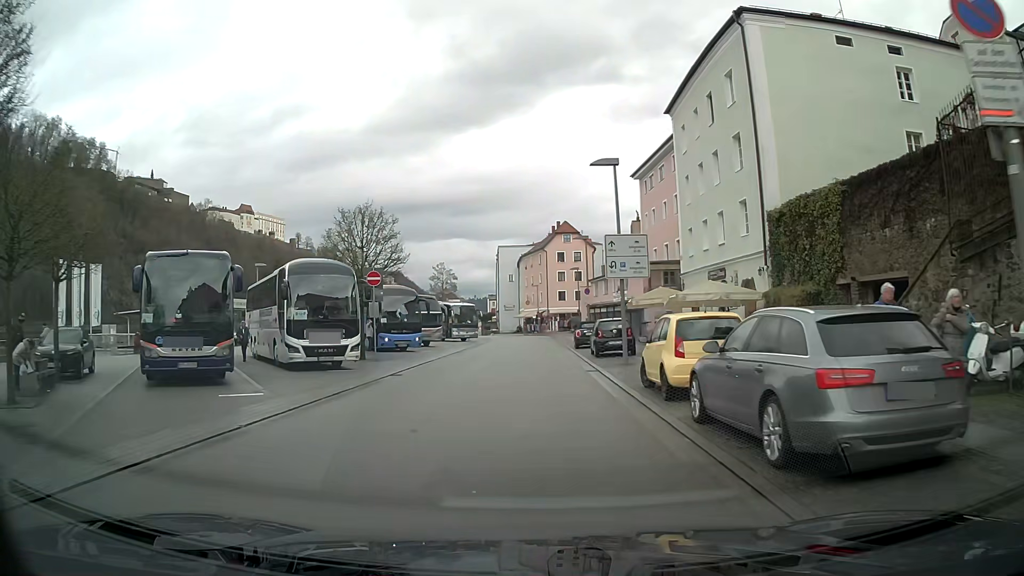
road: residential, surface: asphalt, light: Day
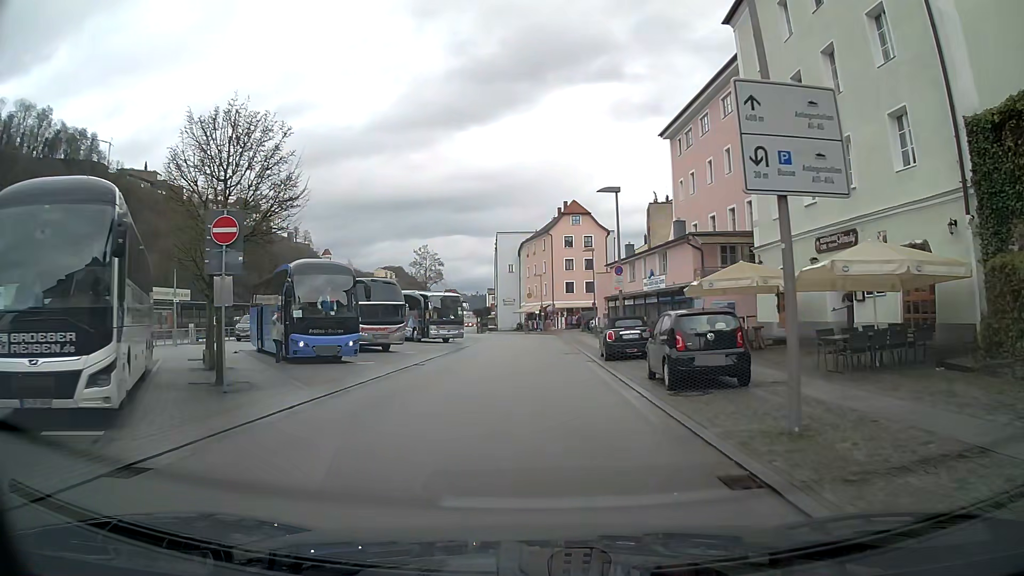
(-0.1, +14.0) m; 0°
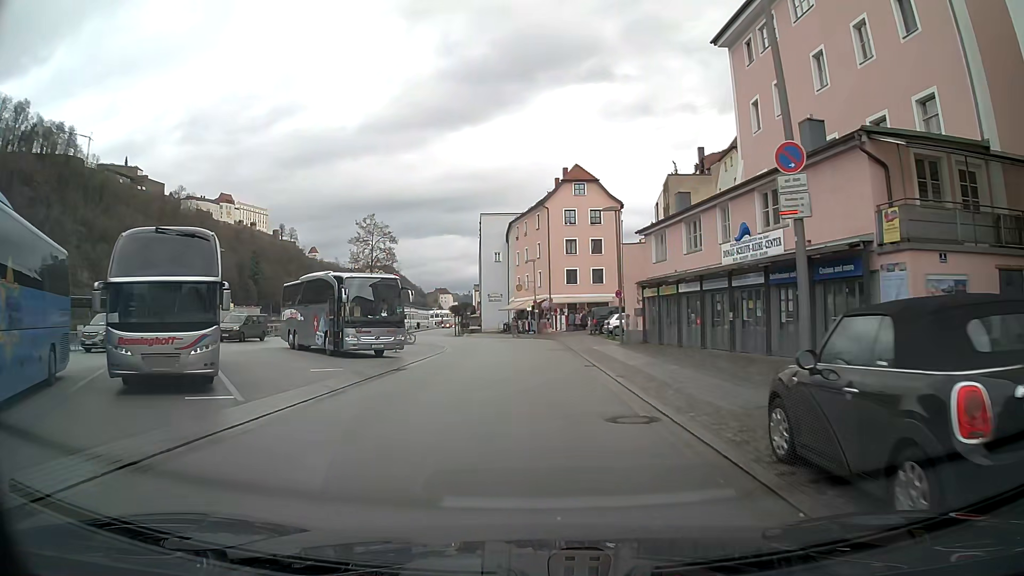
(0.0, +18.8) m; 0°
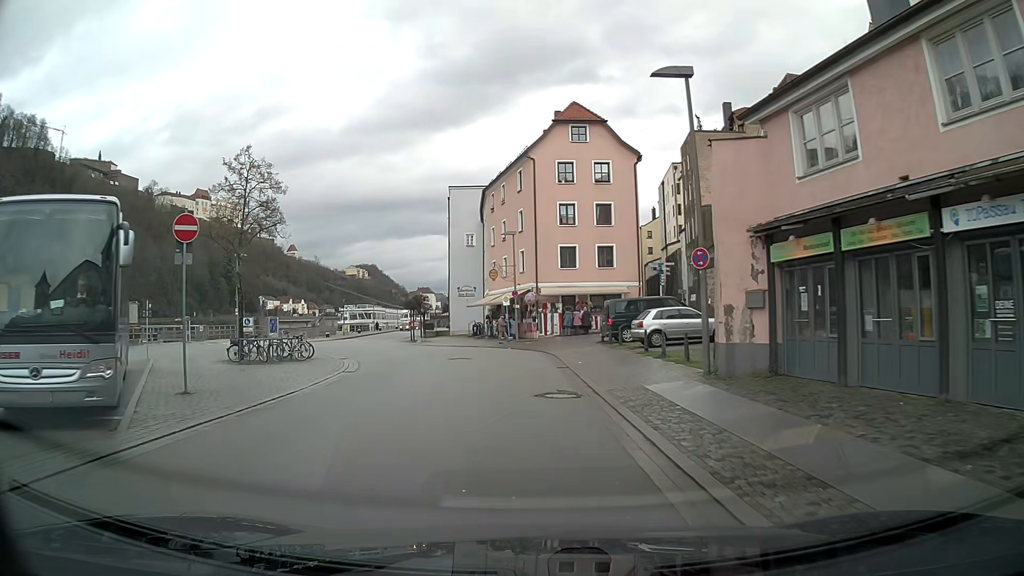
(+0.4, +18.7) m; +1°
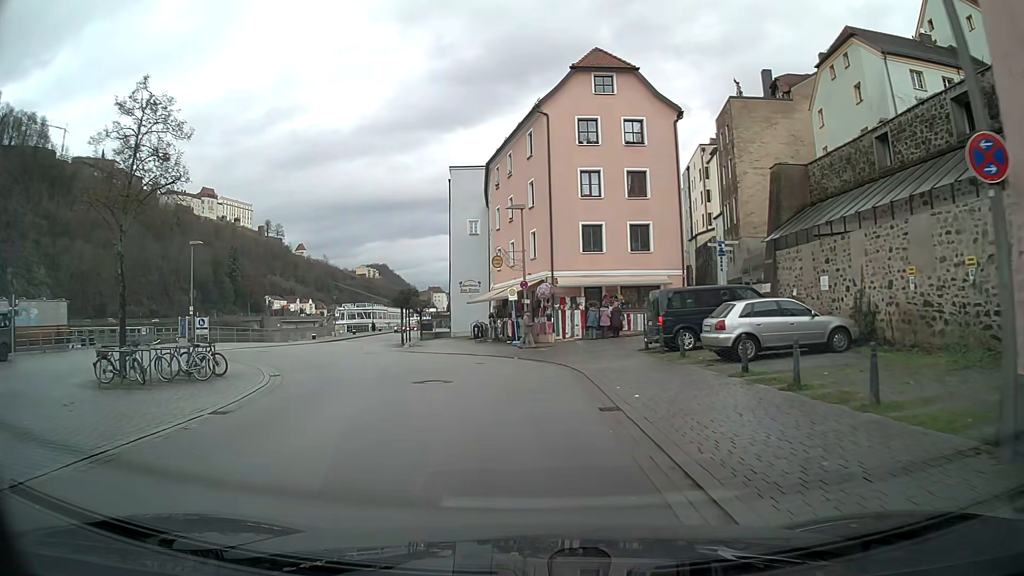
(-0.1, +9.3) m; -1°
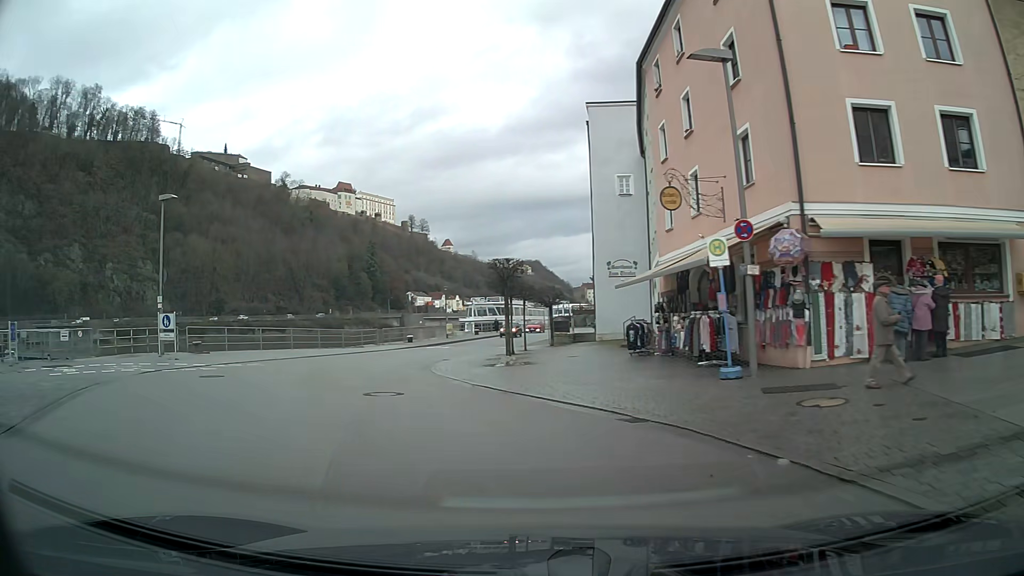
(-1.7, +18.4) m; -16°
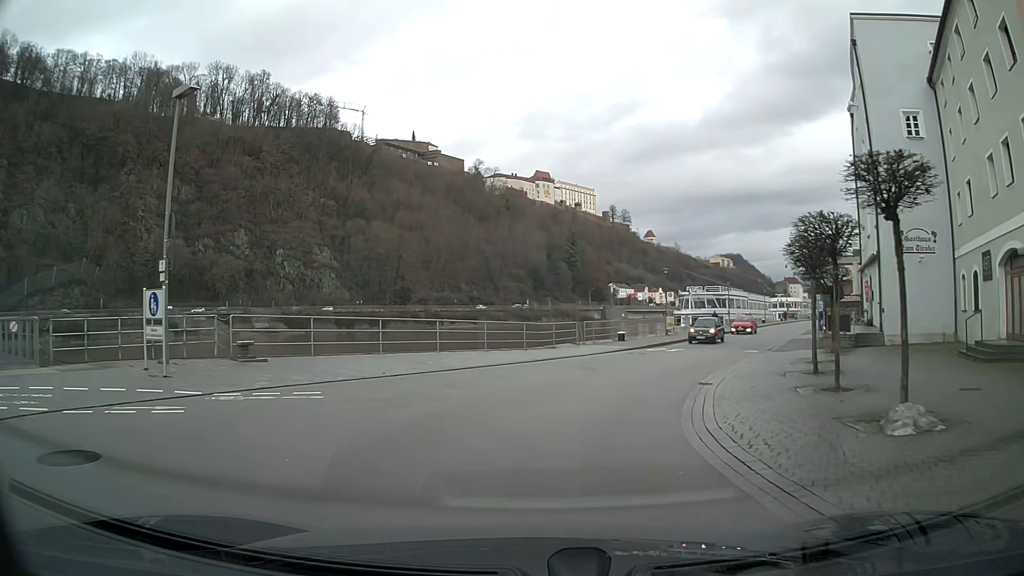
(-2.1, +13.6) m; -12°
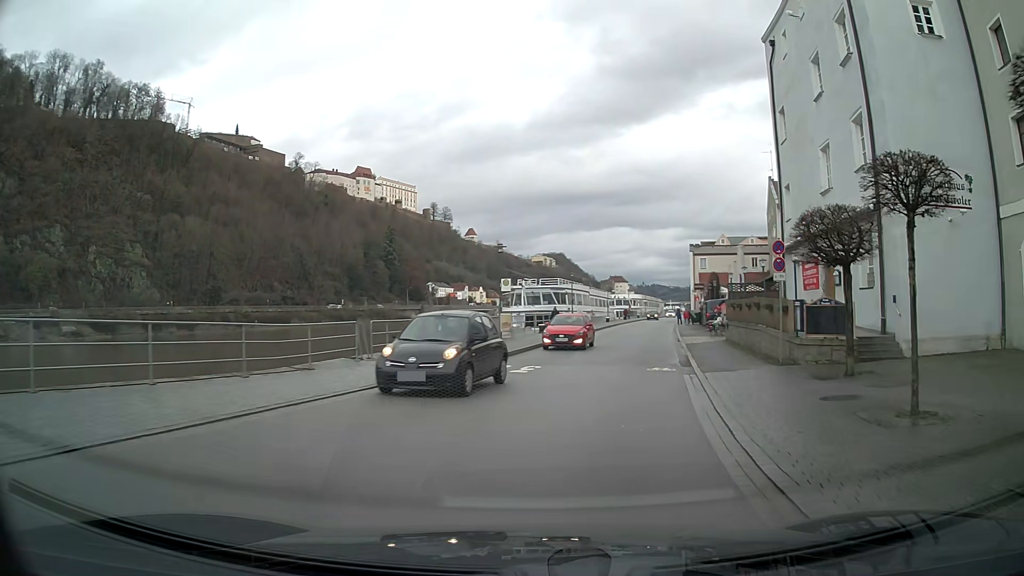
(+1.8, +13.9) m; +16°
(+1, +10) (+2, +20) (+4, +30) (+5, +40) (+7, +50) (+8, +59) (+10, +69) (+12, +79) (+14, +89) (+16, +99) m
